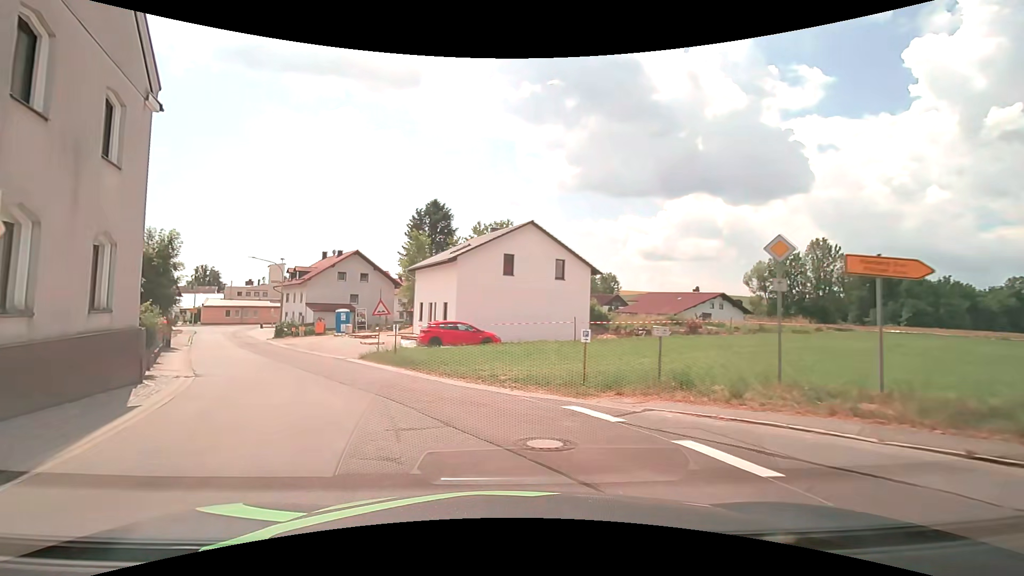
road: tertiary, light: Day
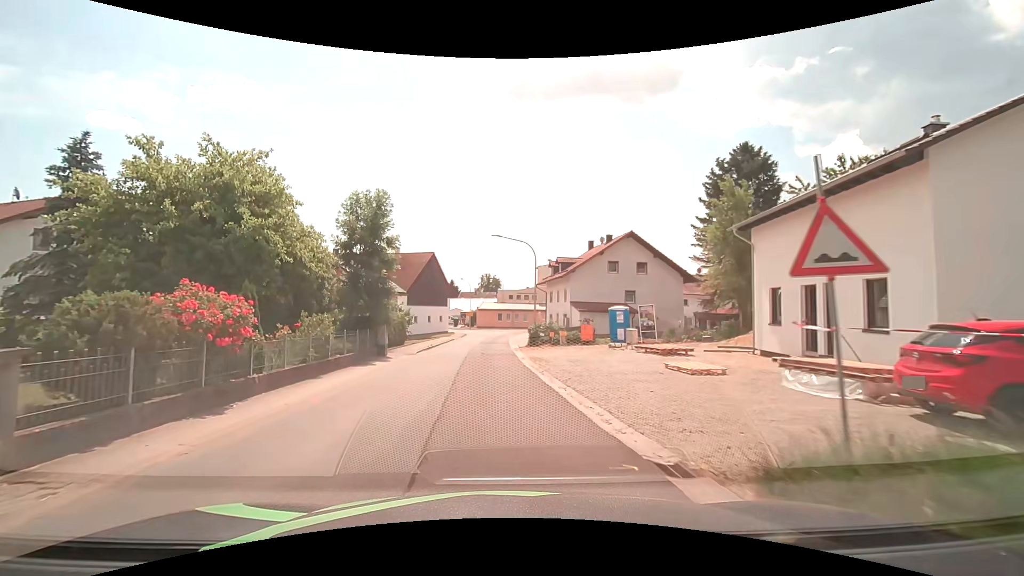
(-4.9, +17.3) m; -31°
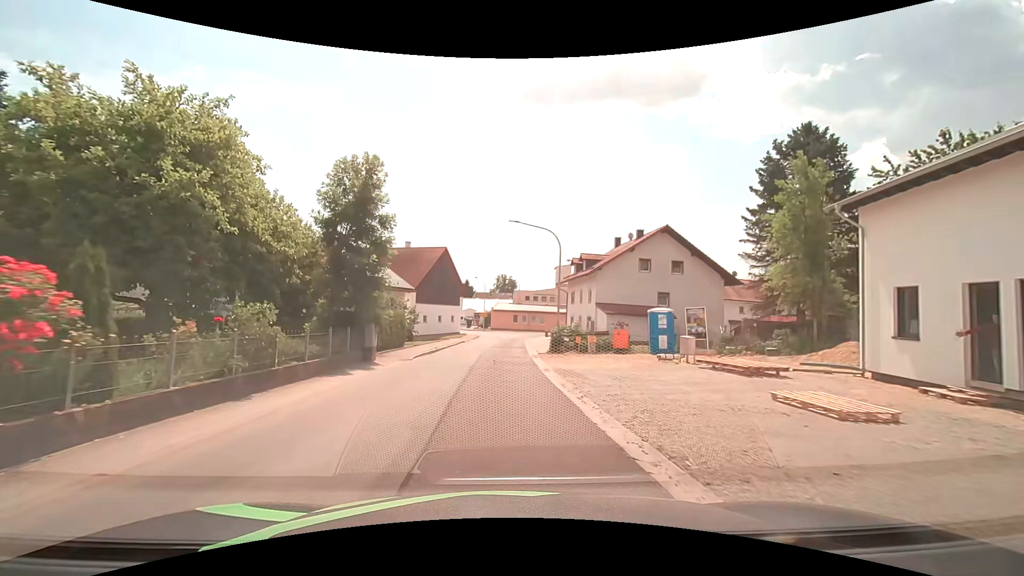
(0.0, +5.2) m; -1°
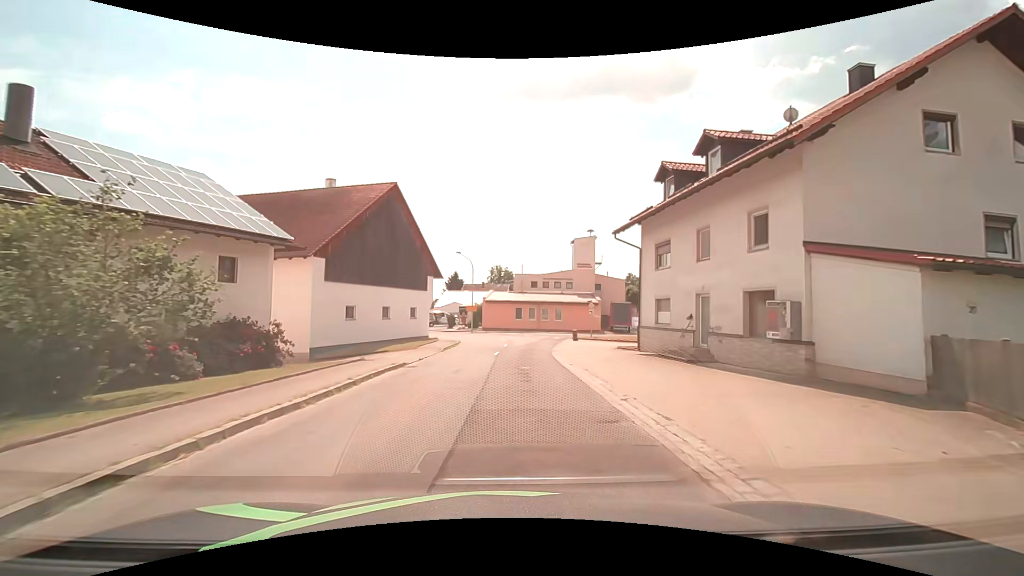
(-0.2, +29.7) m; +1°
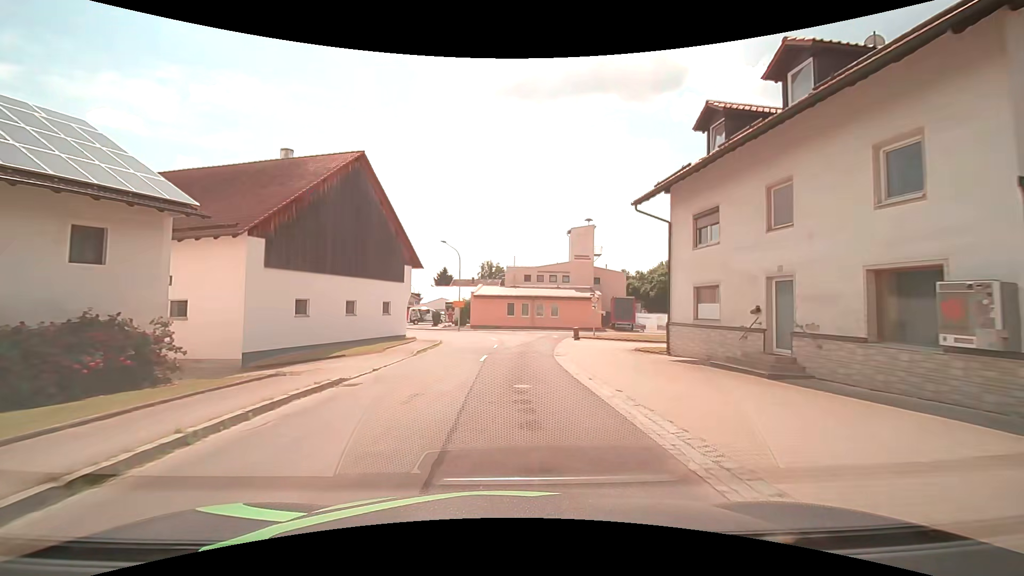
(0.0, +6.0) m; +1°
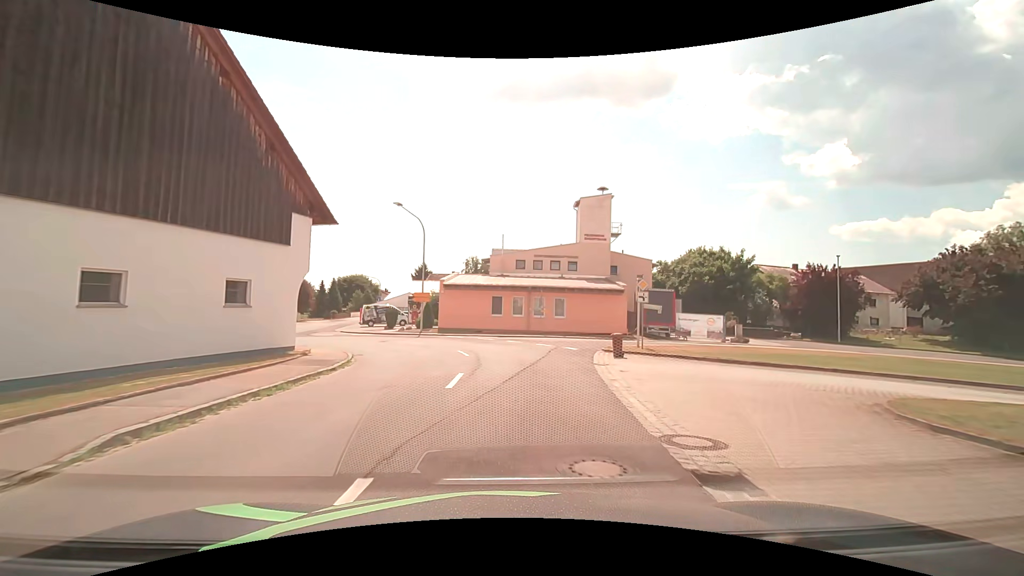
(+0.3, +17.1) m; +2°
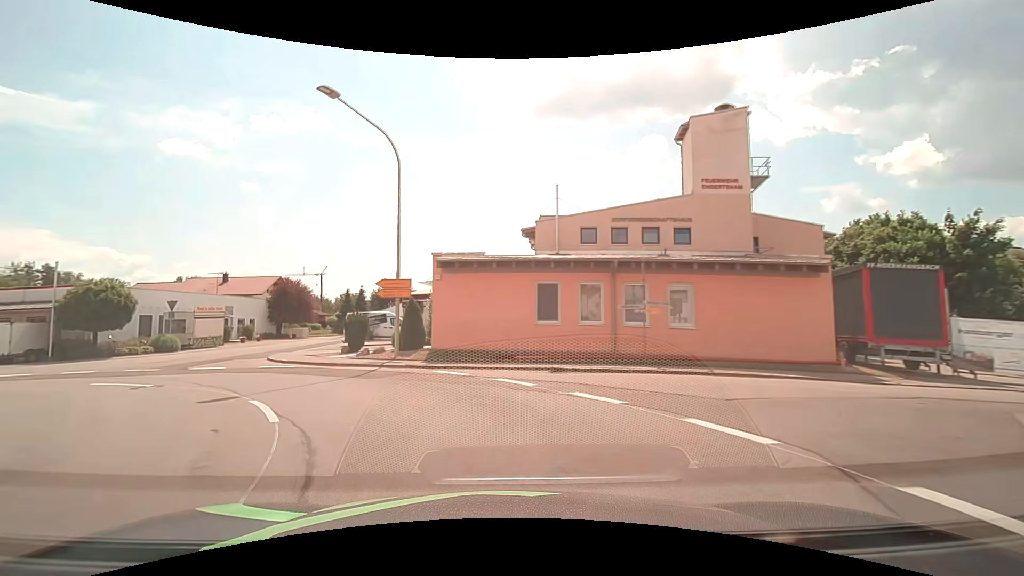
(+0.2, +19.9) m; -5°
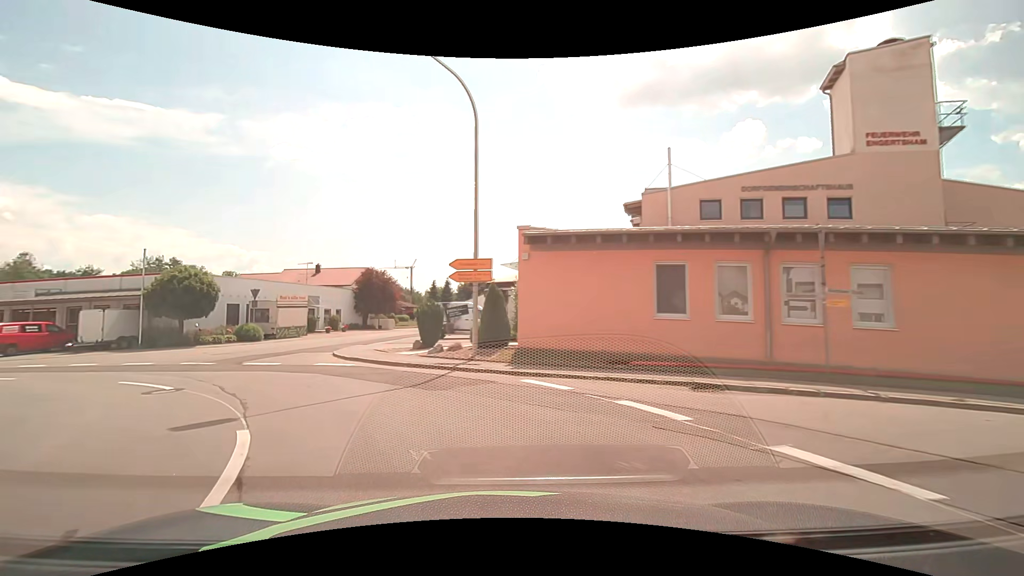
(-0.4, +4.3) m; -10°
(-2, +10) (-9, +17) (-18, +21) (-28, +23) (-38, +26) (-47, +29) (-57, +31) (-67, +34) (-76, +37) (-86, +40) m
